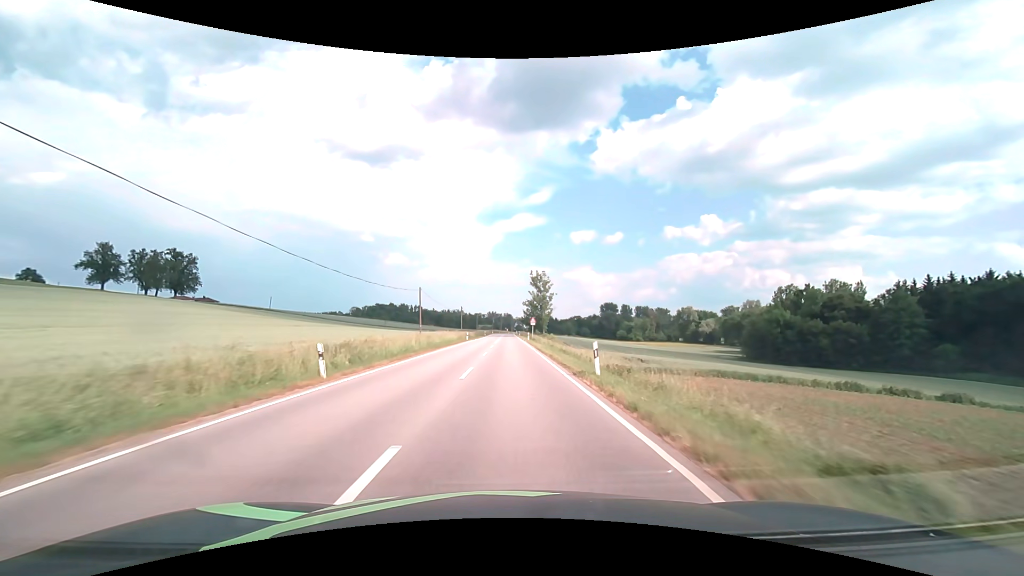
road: secondary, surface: asphalt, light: Day
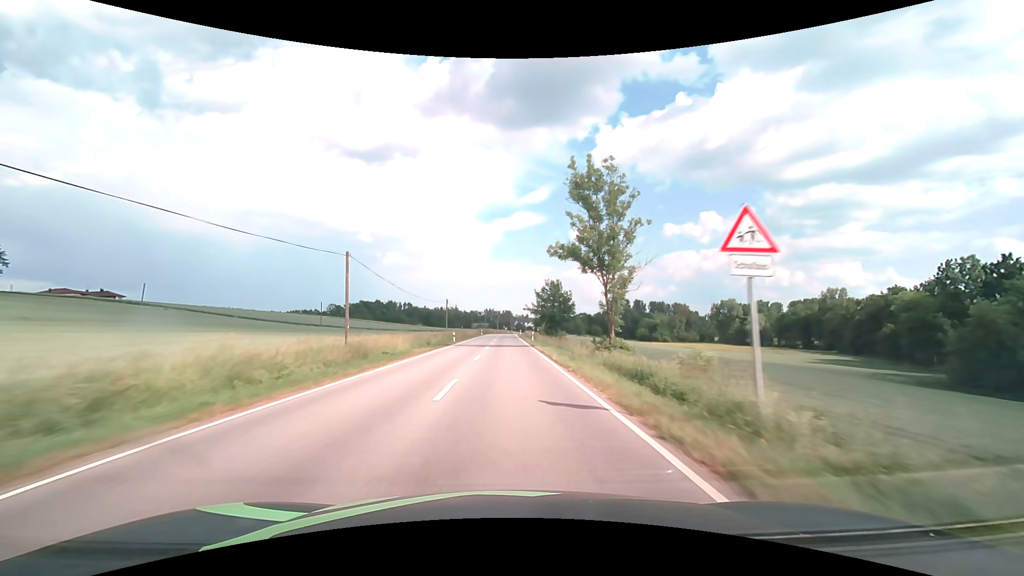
(+0.1, +64.6) m; 0°
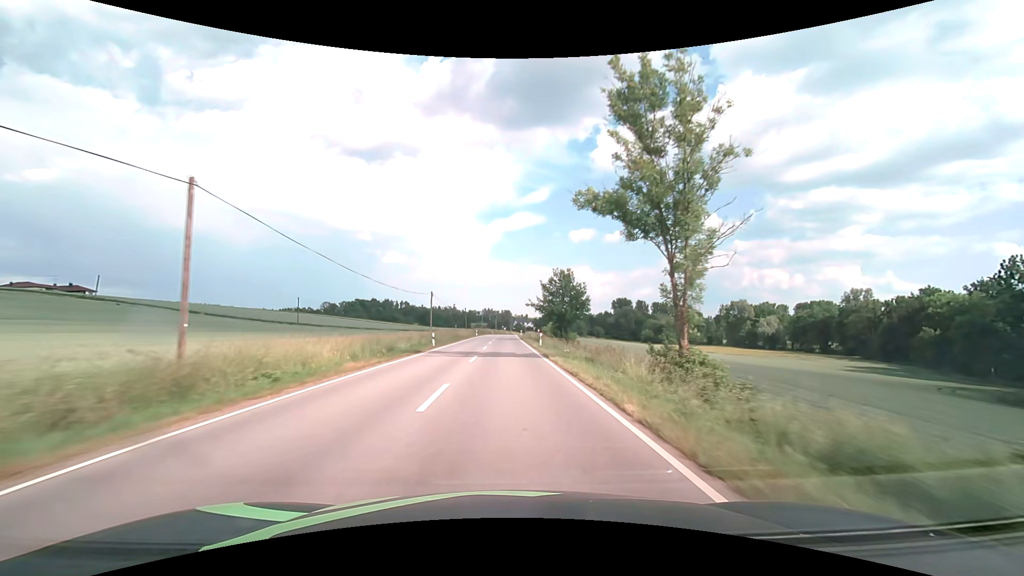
(0.0, +13.4) m; 0°
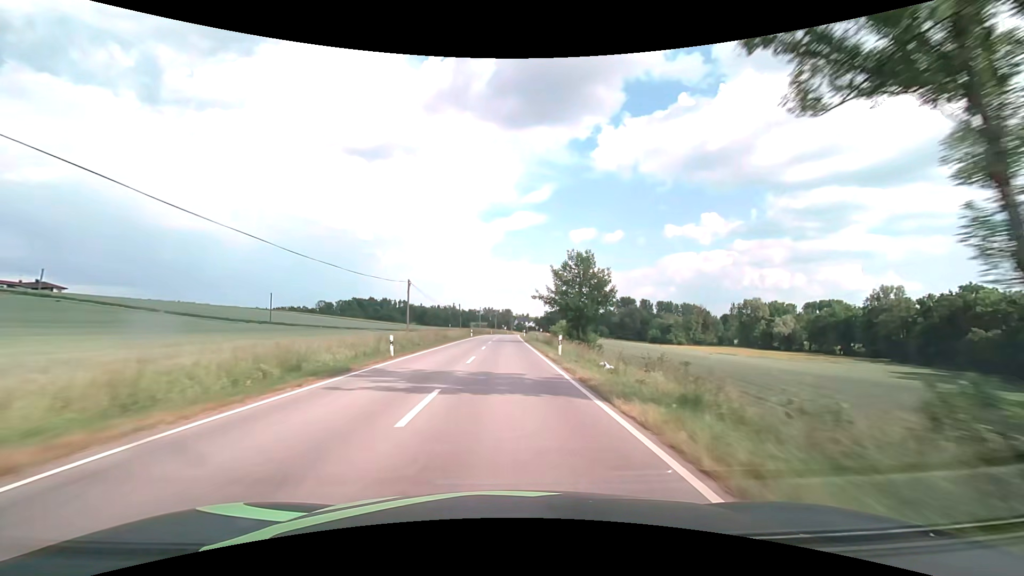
(0.0, +13.2) m; 0°
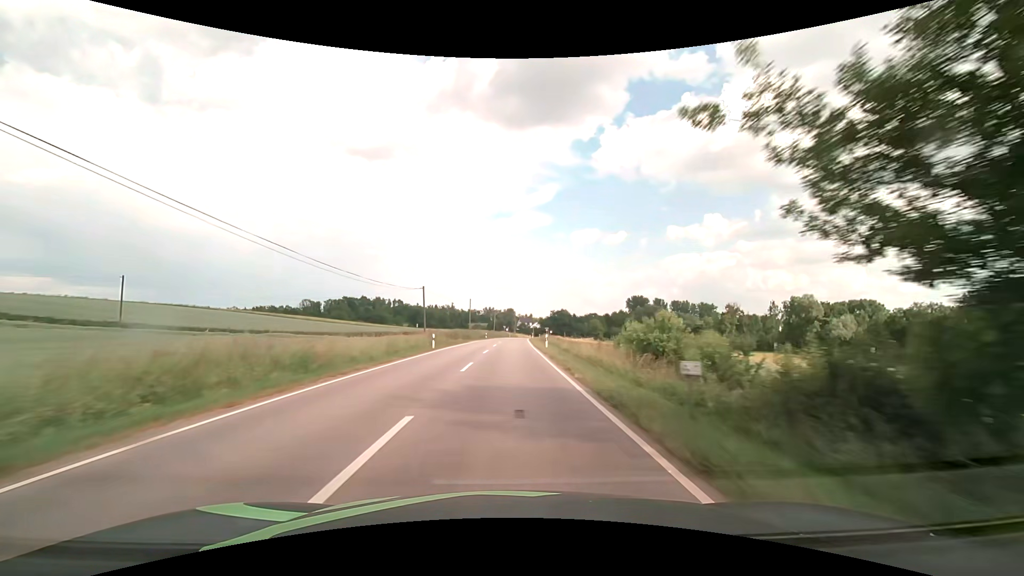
(0.0, +38.4) m; 0°
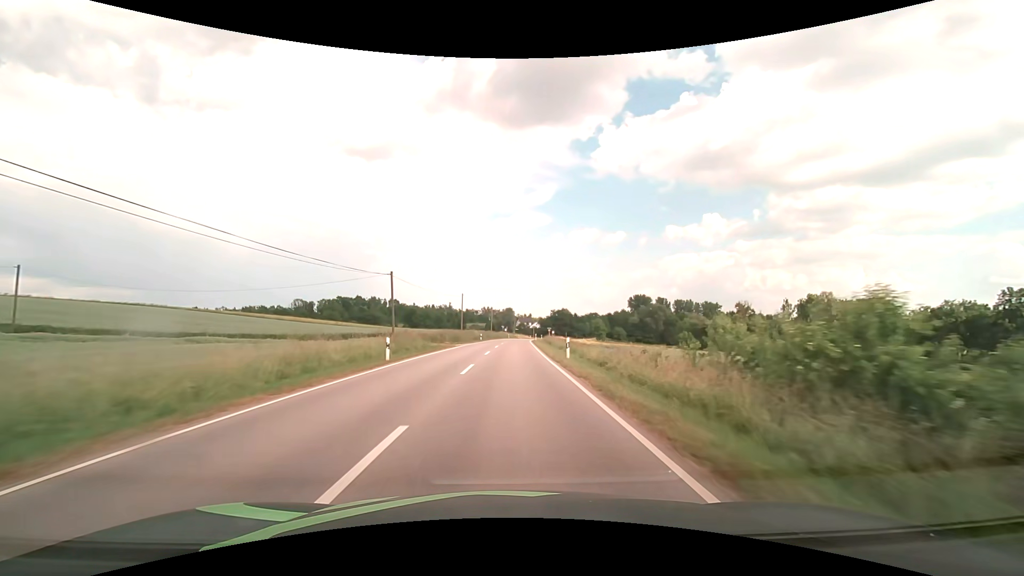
(0.0, +12.6) m; 0°
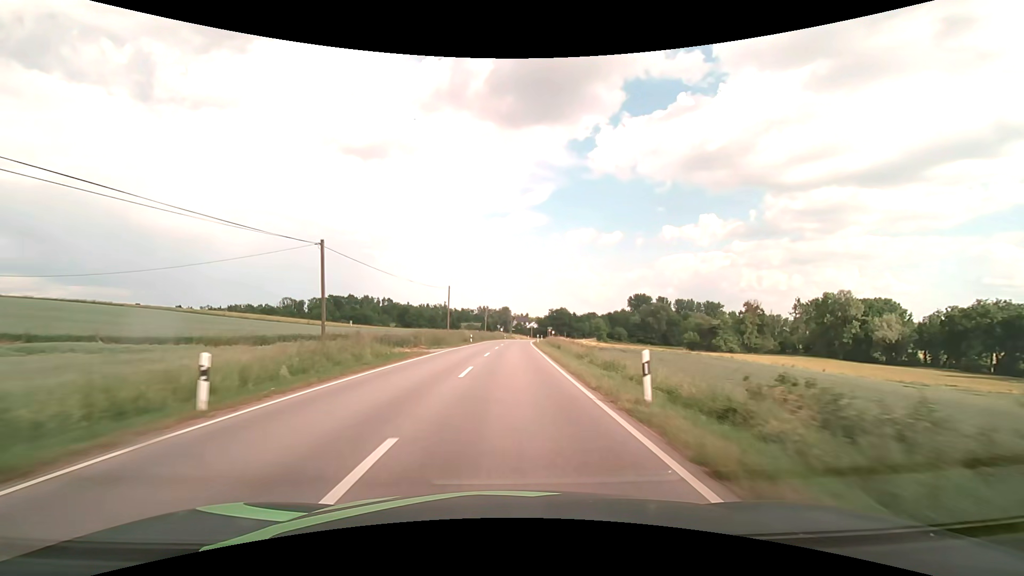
(0.0, +12.6) m; 0°
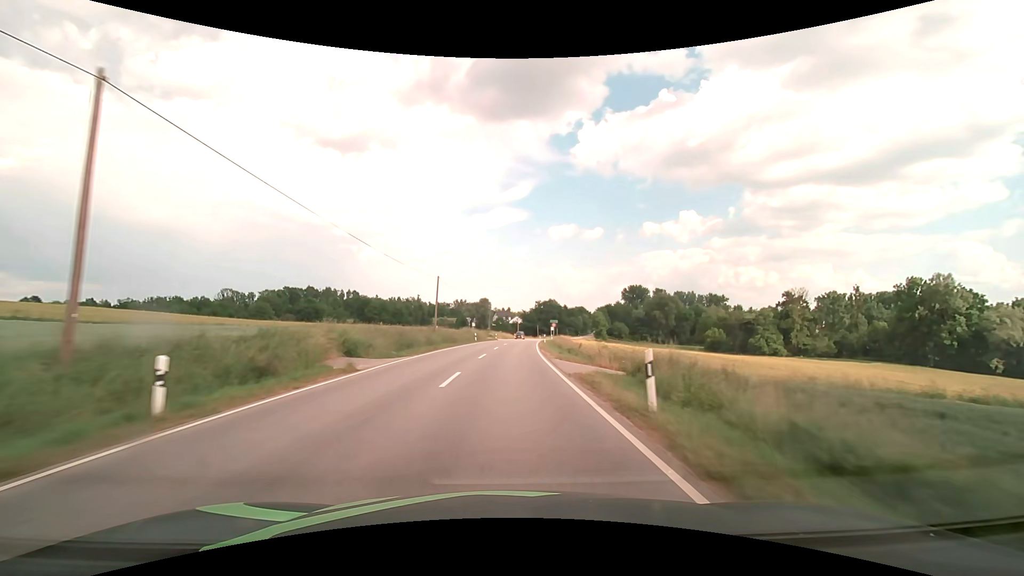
(+0.9, +50.1) m; +2°
(0, +10) (0, +20) (0, +30) (+1, +40) (+1, +50) (+2, +60) (+3, +70) (+4, +80) (+5, +90) (+6, +100) m
